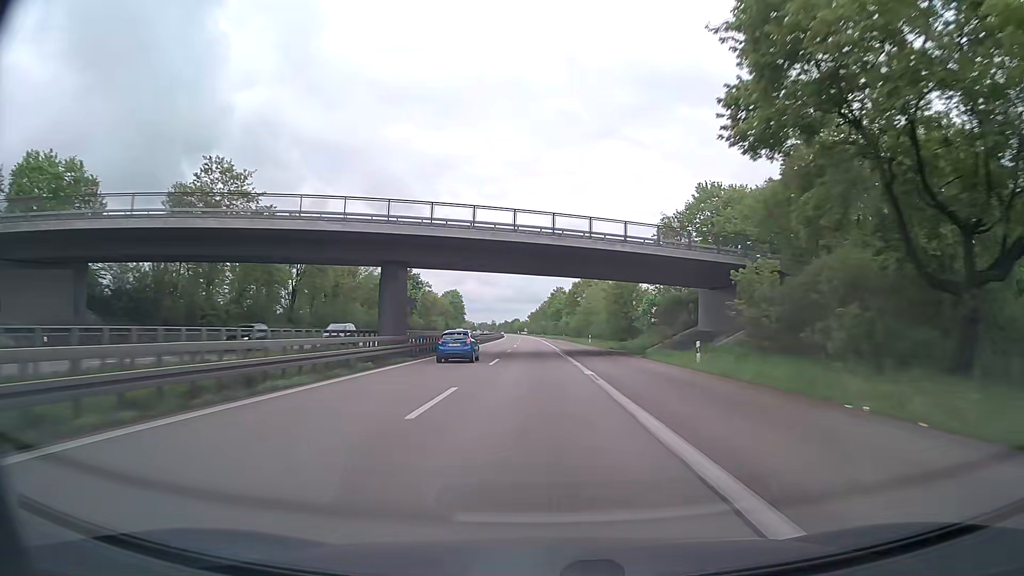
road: trunk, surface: asphalt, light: Day
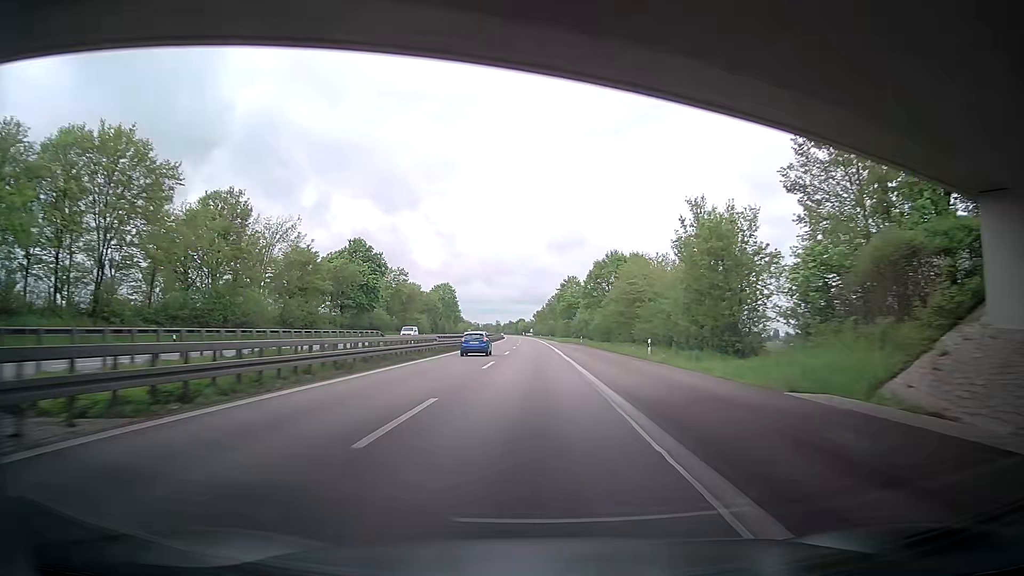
(-0.3, +38.7) m; -1°
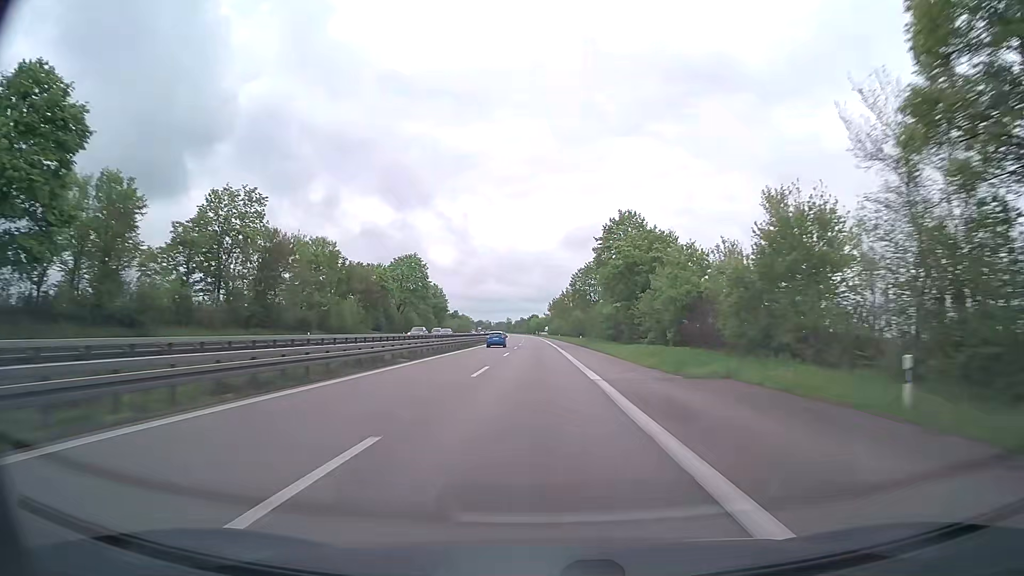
(+0.2, +77.4) m; -1°
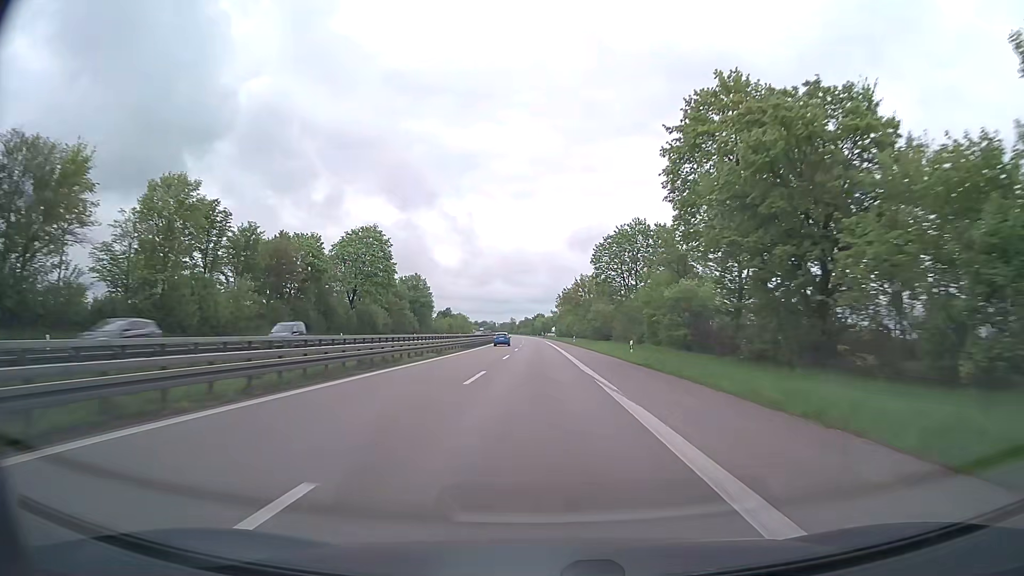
(-0.2, +38.7) m; 0°
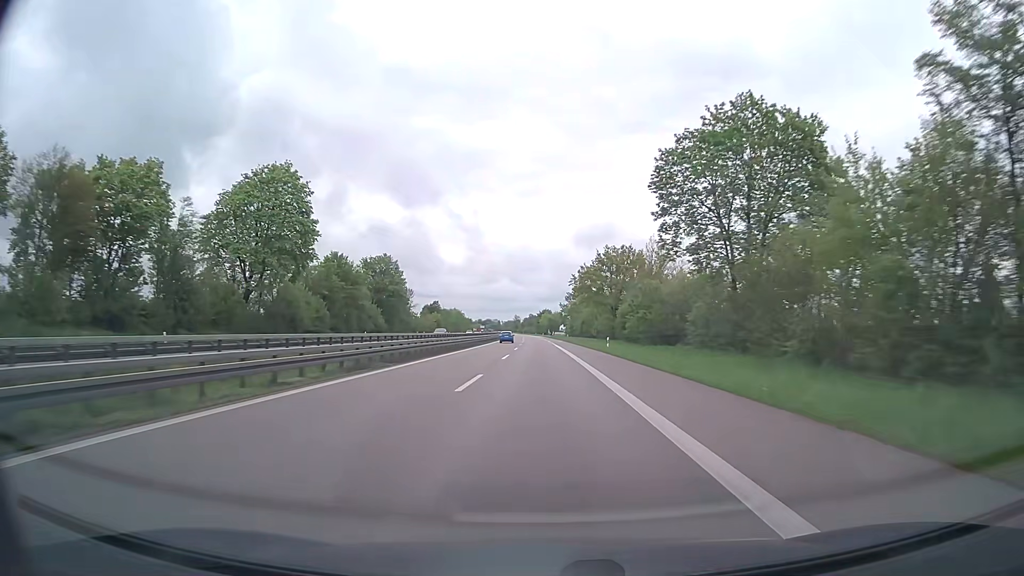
(-0.2, +38.7) m; -1°
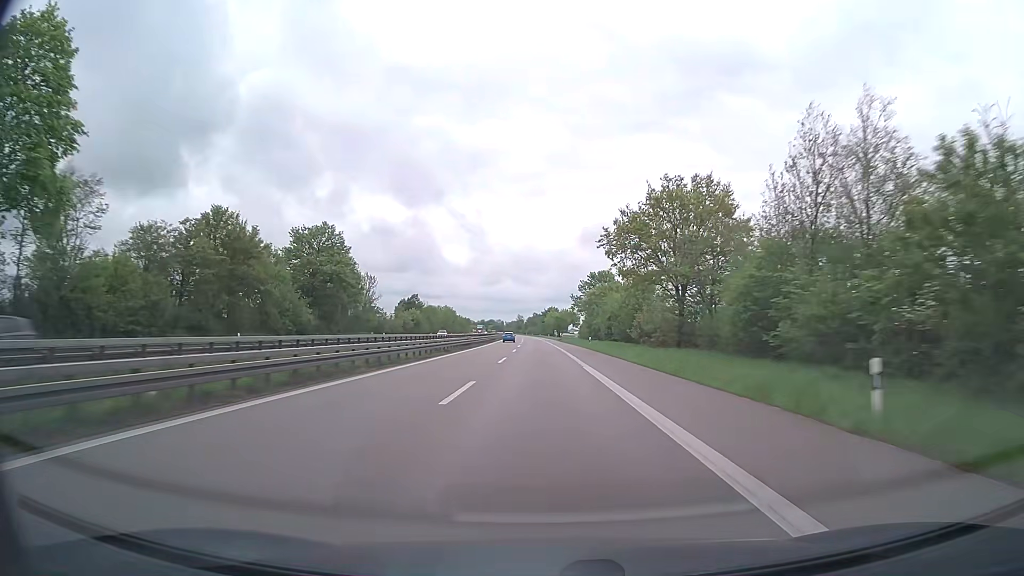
(-0.2, +38.7) m; -1°
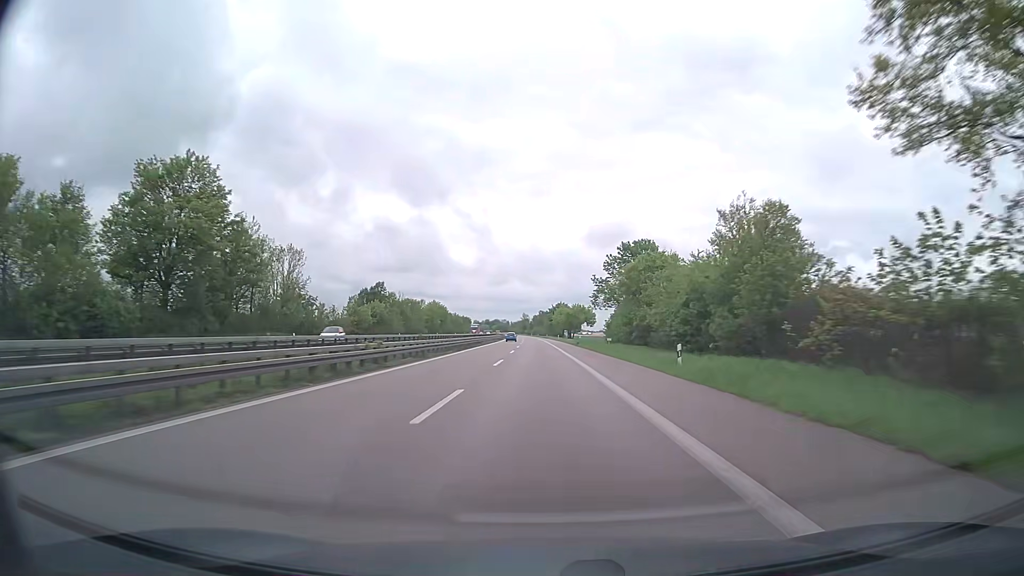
(0.0, +38.7) m; 0°
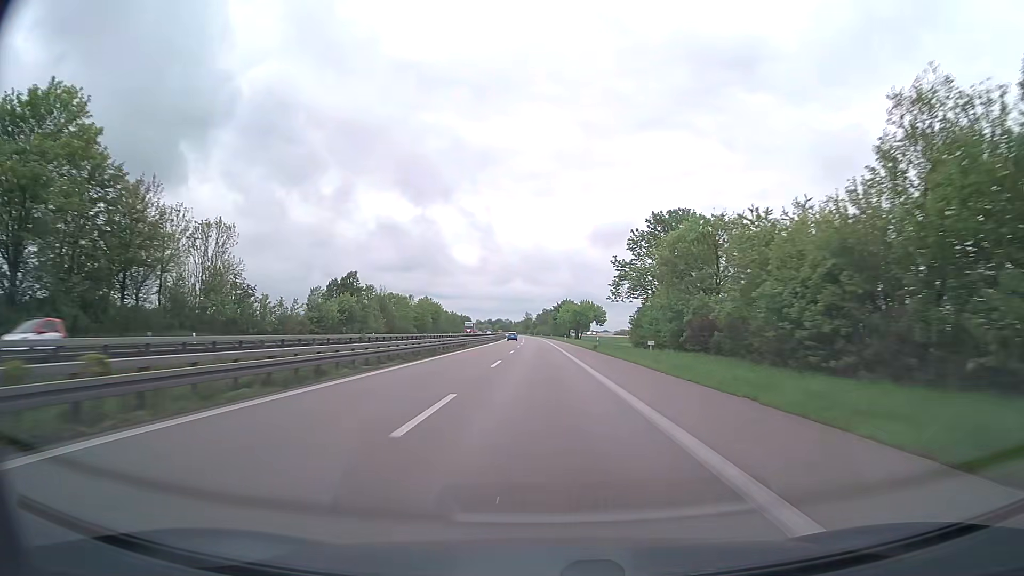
(-0.1, +19.4) m; 0°
(0, +10) (0, +20) (0, +30) (0, +40) (0, +50) (0, +60) (-1, +70) (-1, +80) (-1, +90) (-1, +100) m
